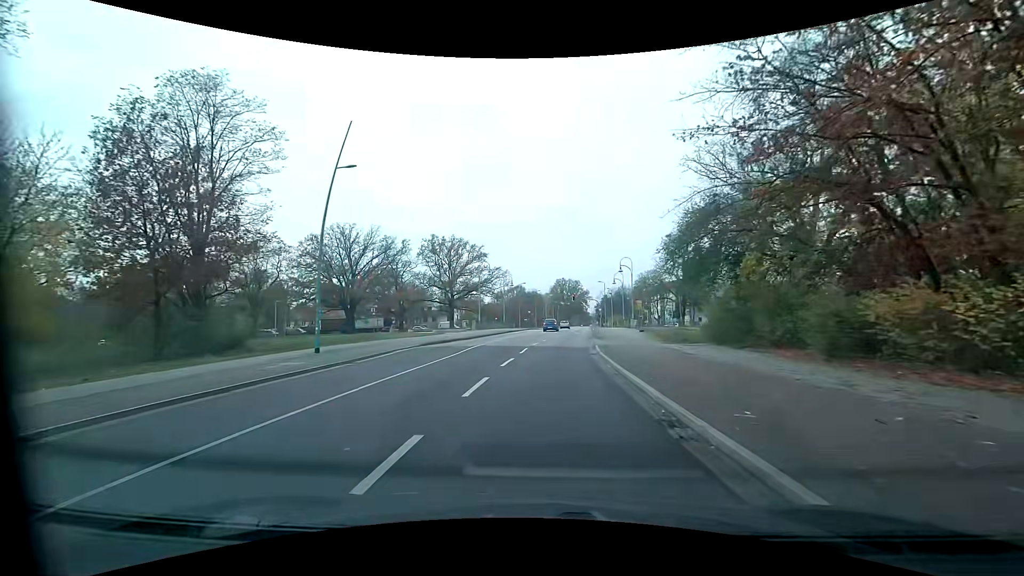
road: tertiary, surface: asphalt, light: Day
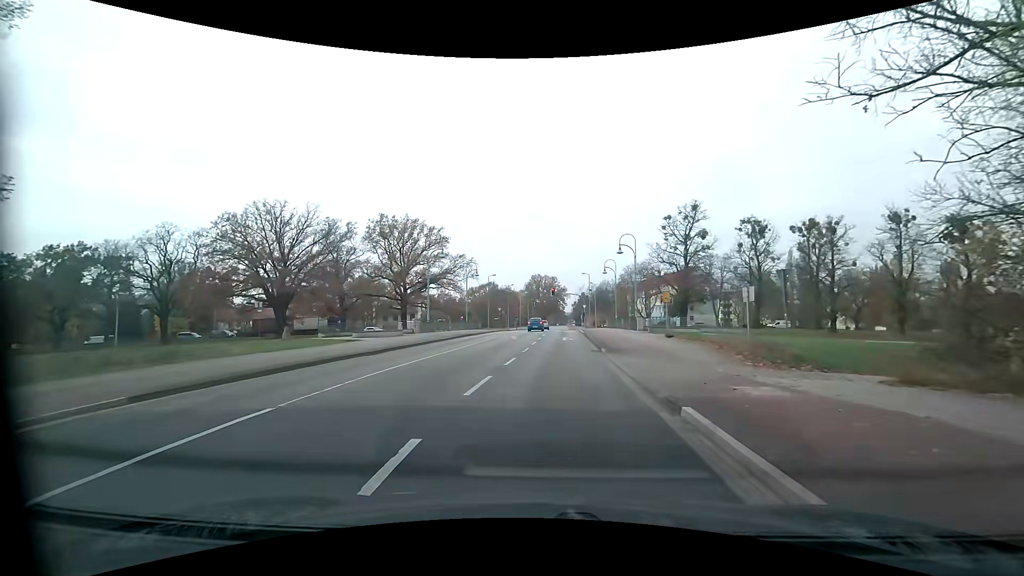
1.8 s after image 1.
(+0.5, +18.0) m; +3°
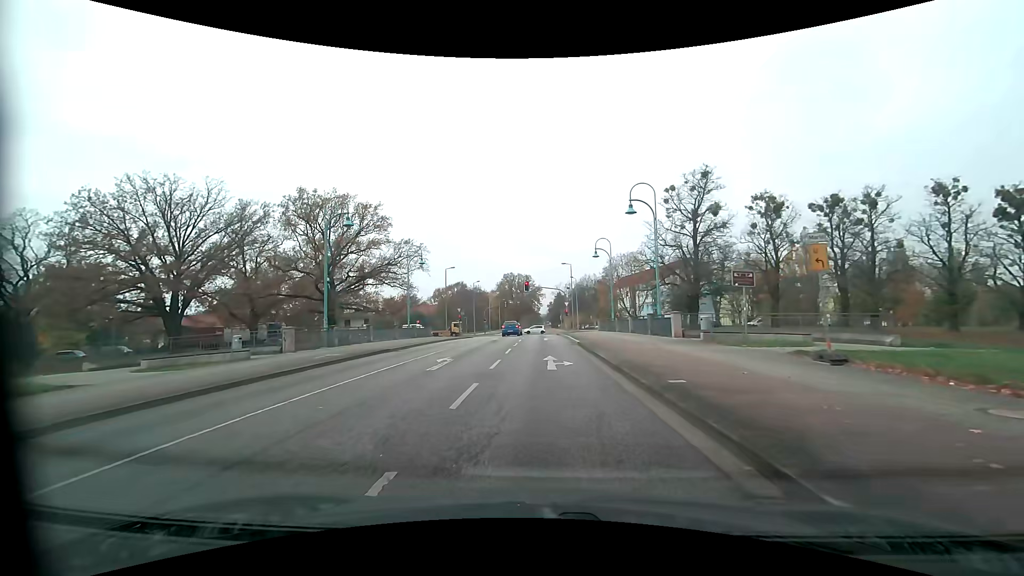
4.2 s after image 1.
(+0.6, +18.5) m; +3°
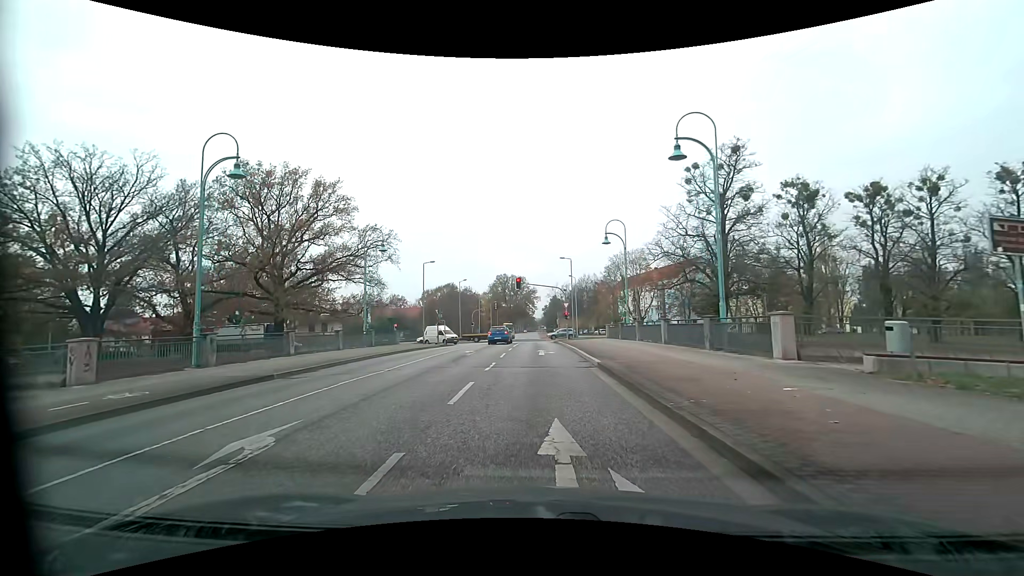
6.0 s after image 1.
(+0.1, +11.3) m; 0°
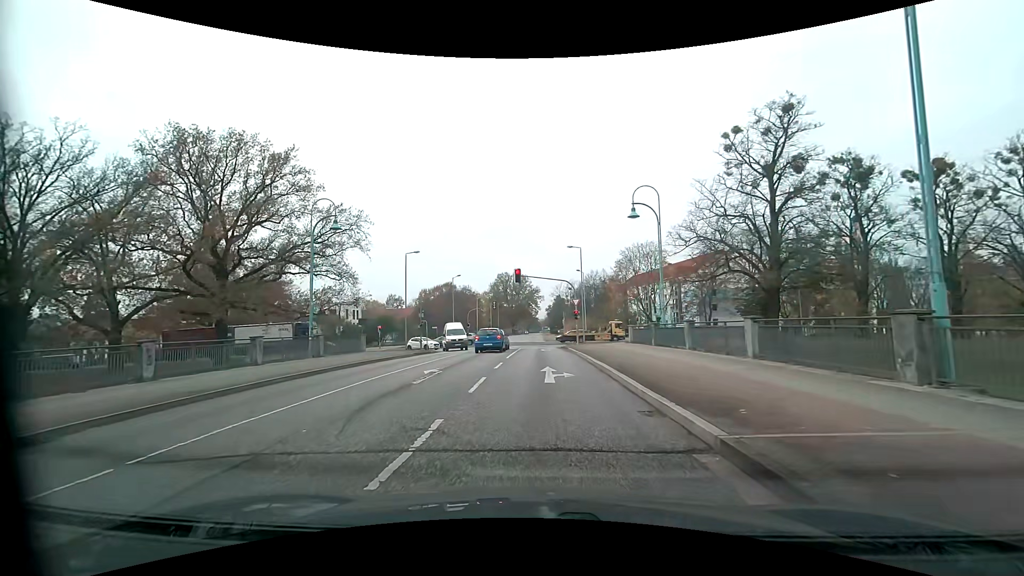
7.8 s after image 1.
(0.0, +10.0) m; 0°
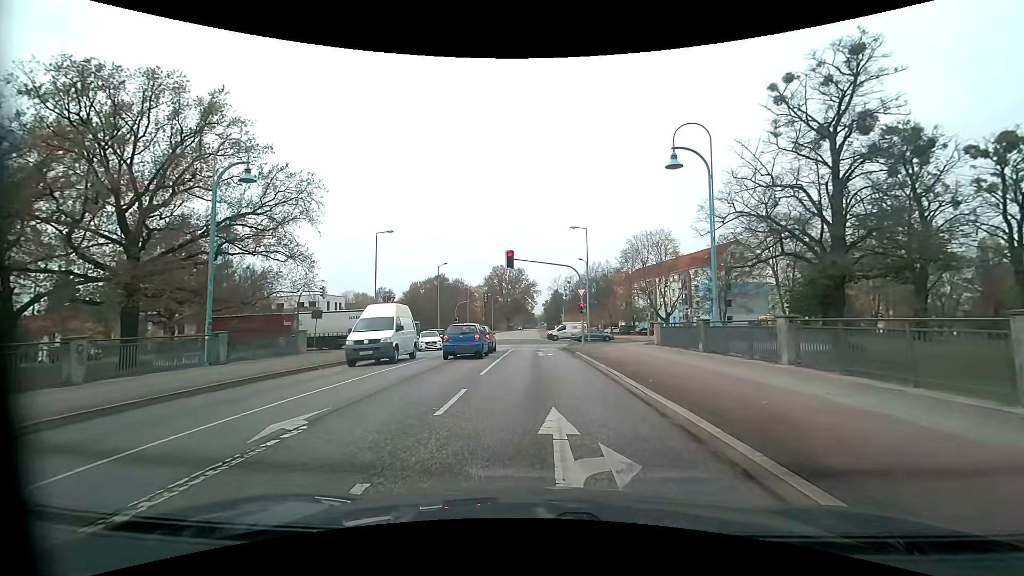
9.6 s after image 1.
(-0.1, +8.9) m; 0°
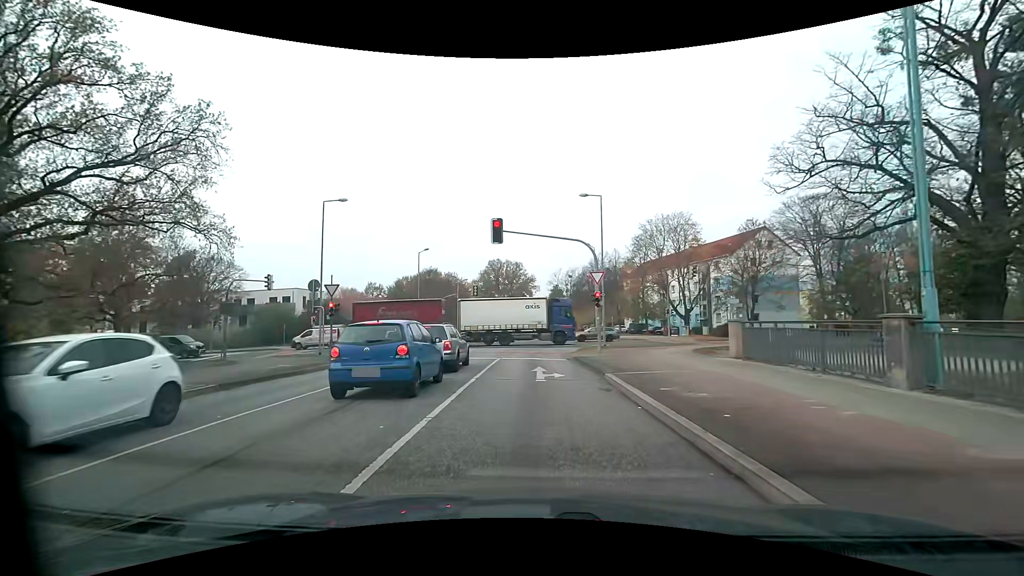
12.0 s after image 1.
(+0.1, +10.8) m; +1°
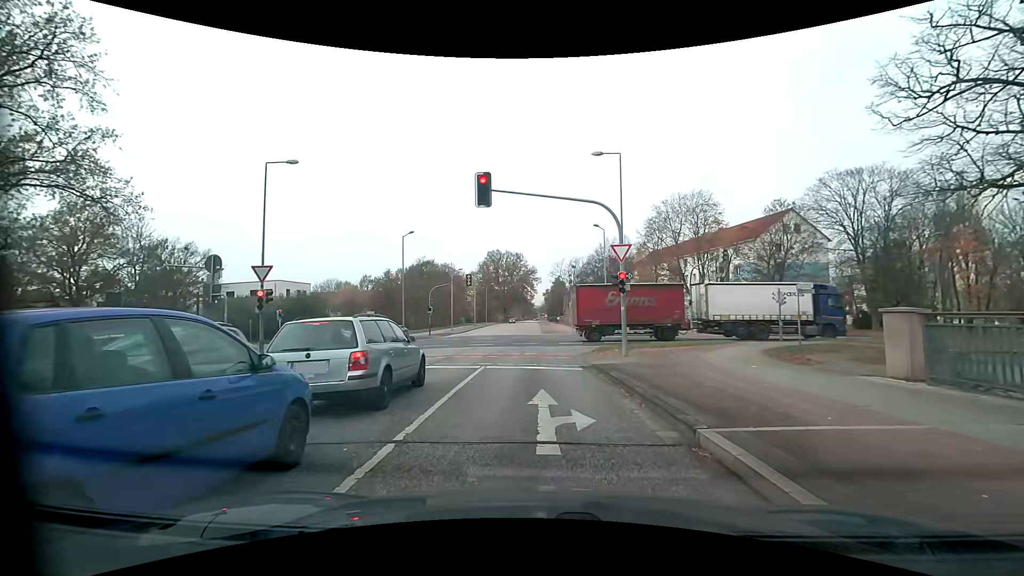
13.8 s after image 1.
(0.0, +7.3) m; 0°
(0, +10) (0, +20) (0, +30) (-1, +40) (-1, +50) (-2, +60) (-2, +70) (-2, +80) (-2, +90) (-2, +100) m
